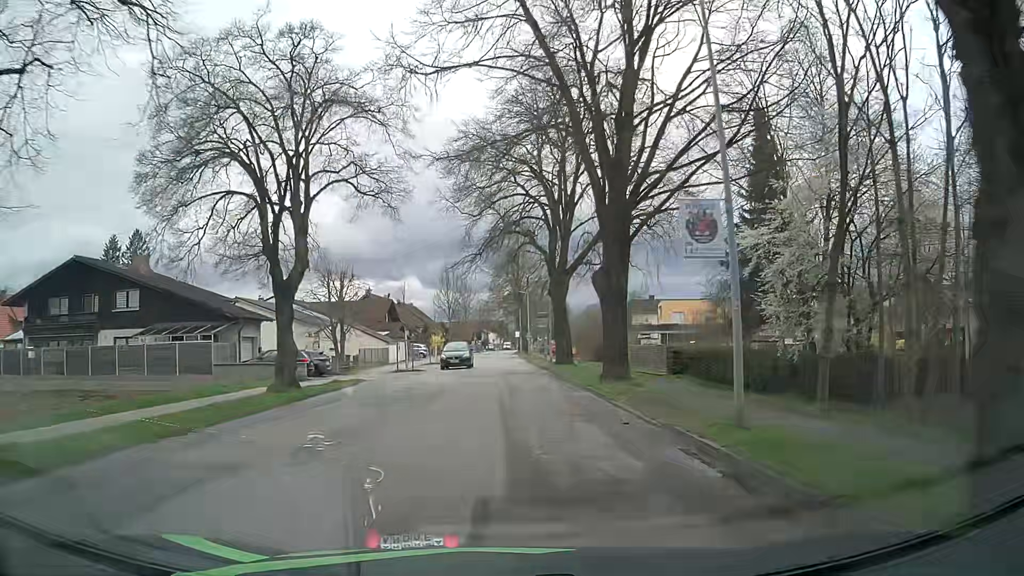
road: unclassified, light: Day
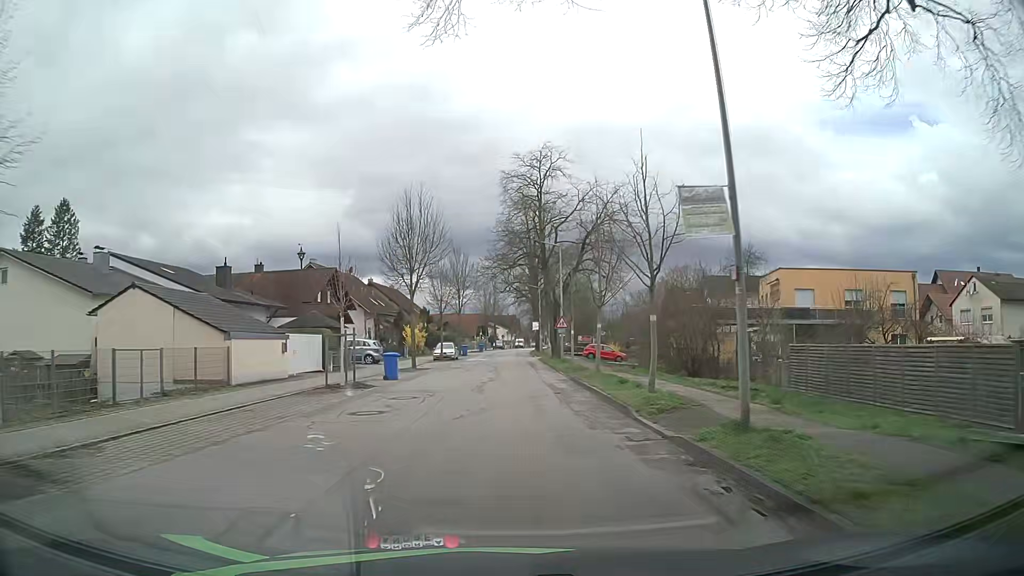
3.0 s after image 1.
(+0.1, +33.8) m; 0°
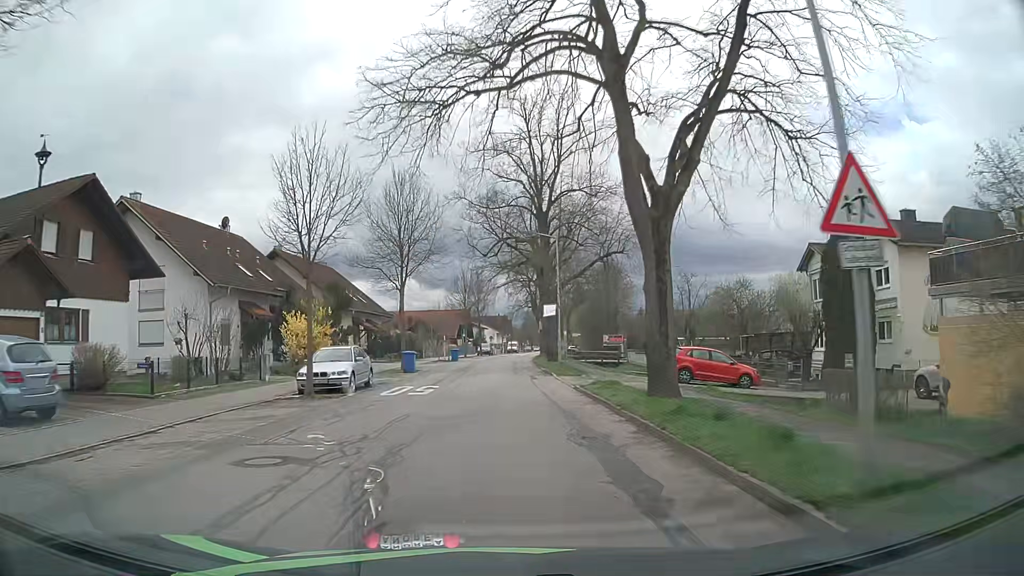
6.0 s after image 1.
(-0.3, +33.8) m; 0°
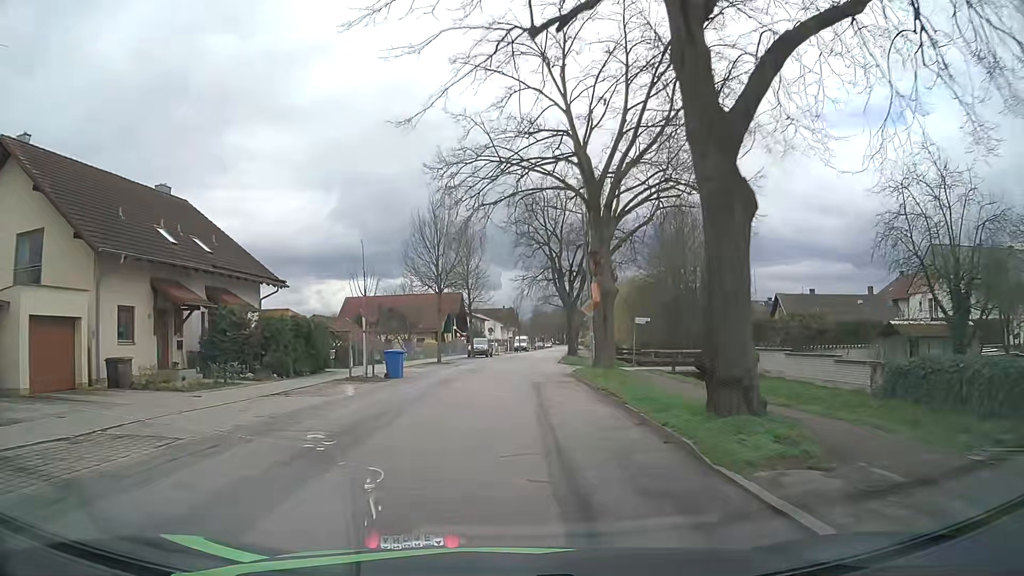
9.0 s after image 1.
(0.0, +33.7) m; 0°
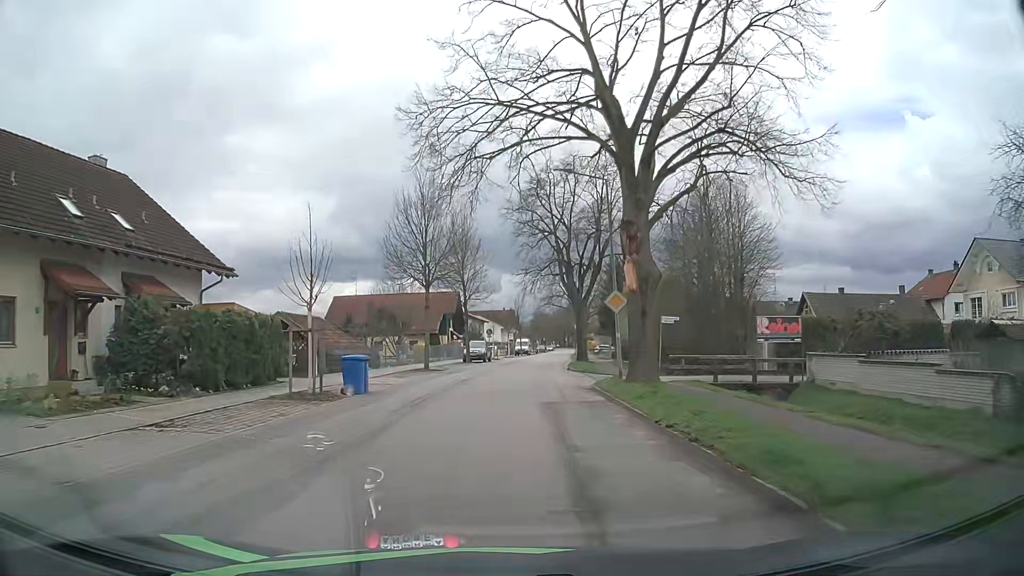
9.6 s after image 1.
(0.0, +6.7) m; 0°
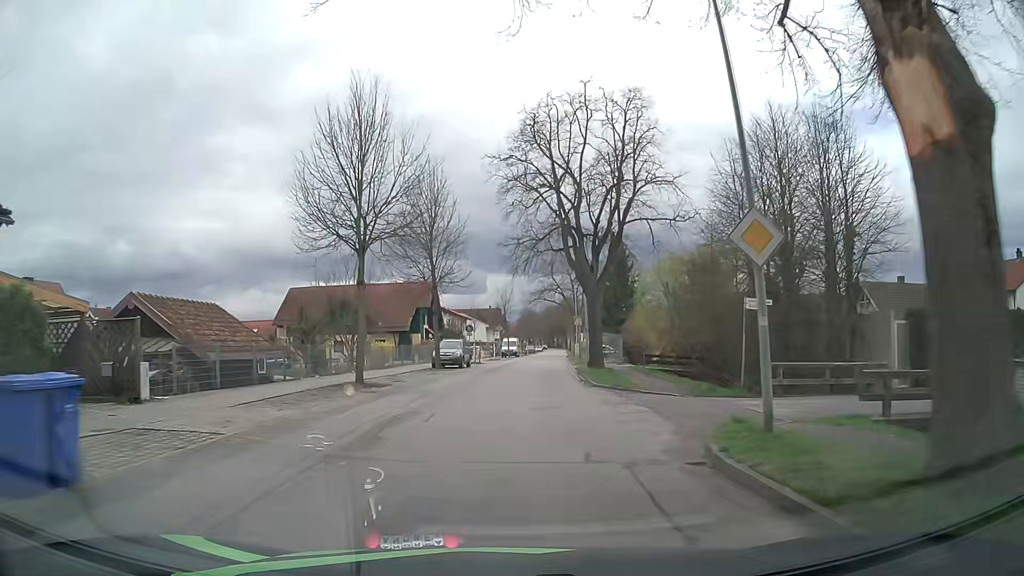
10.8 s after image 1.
(0.0, +13.4) m; +1°
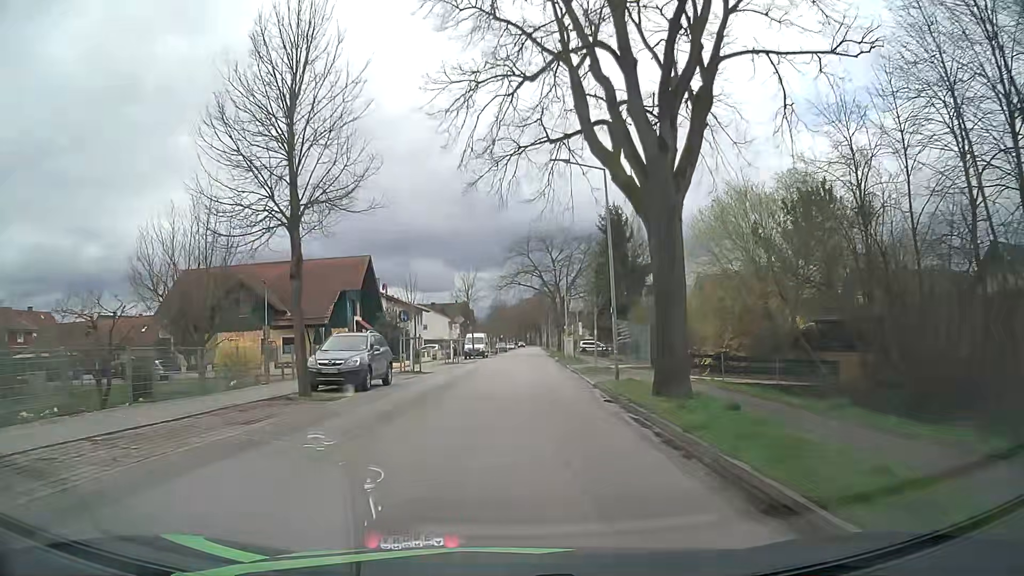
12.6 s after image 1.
(+0.6, +20.1) m; +3°
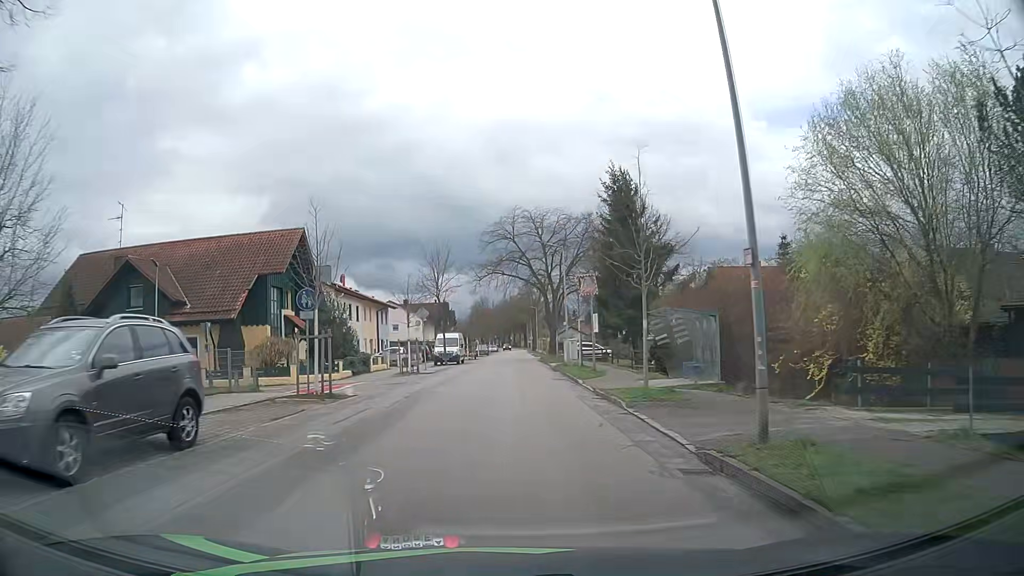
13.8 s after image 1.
(+0.2, +13.4) m; +2°
(0, +10) (0, +20) (0, +30) (0, +40) (0, +50) (+1, +60) (+1, +70) (+1, +80) (+1, +90) (+1, +100) m
